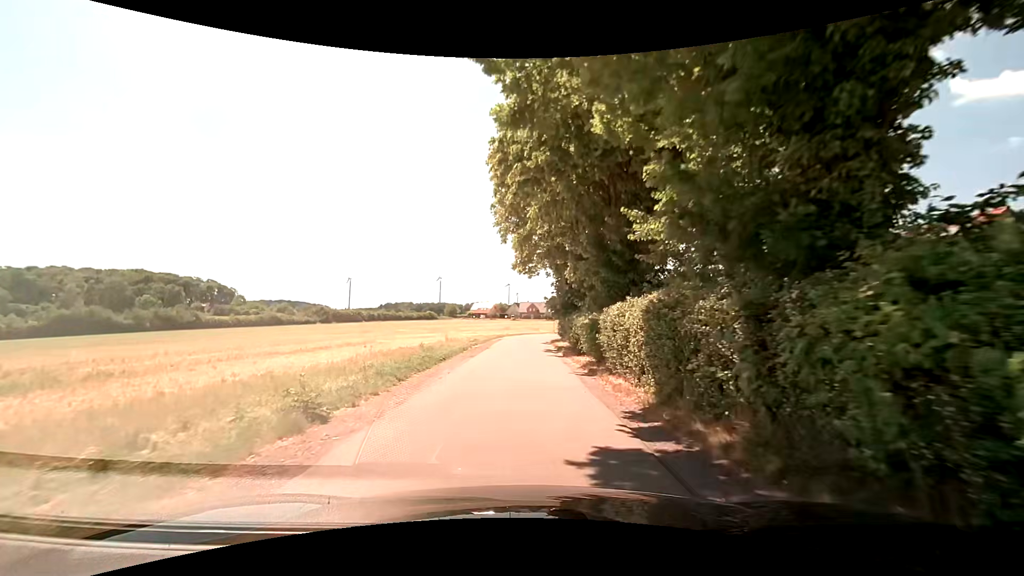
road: residential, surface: asphalt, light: Day
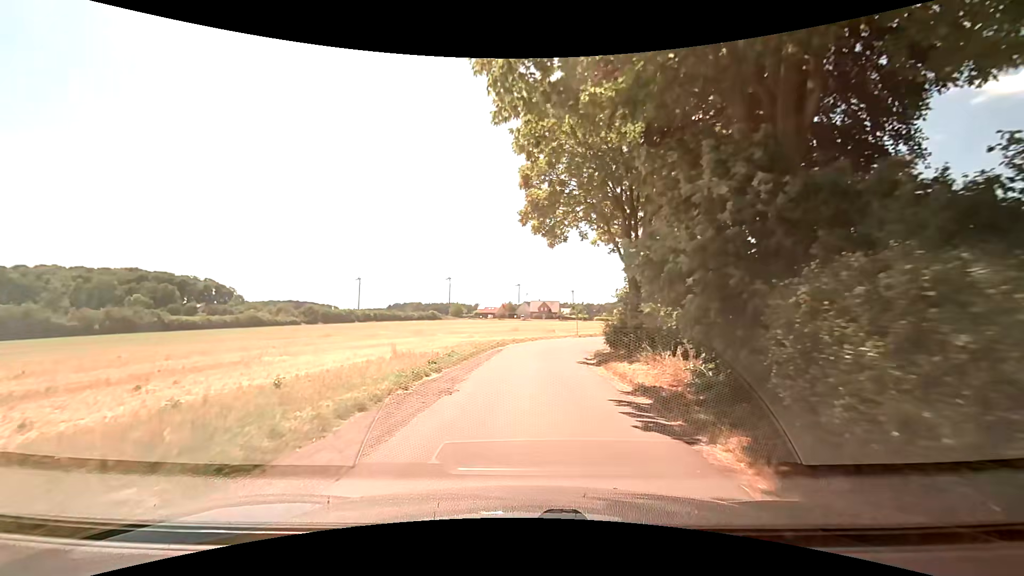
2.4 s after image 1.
(-0.1, +18.2) m; 0°
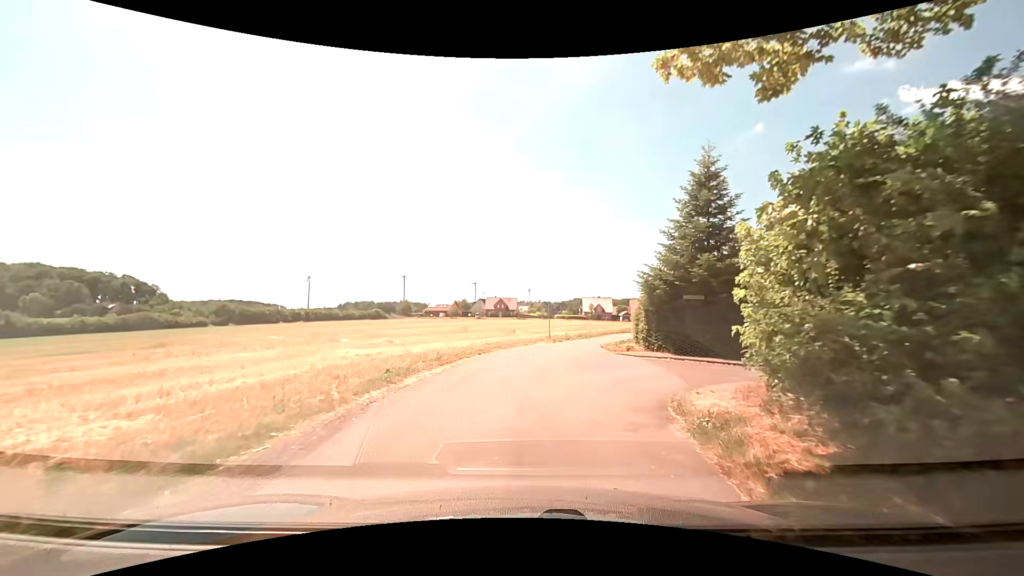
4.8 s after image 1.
(+0.3, +17.5) m; +3°
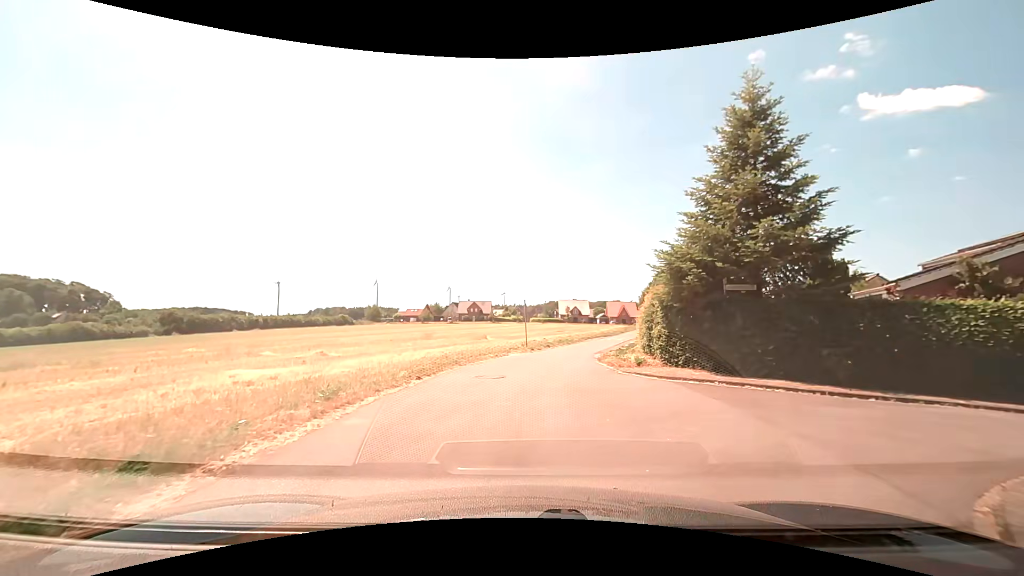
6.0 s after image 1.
(+0.3, +6.9) m; +5°
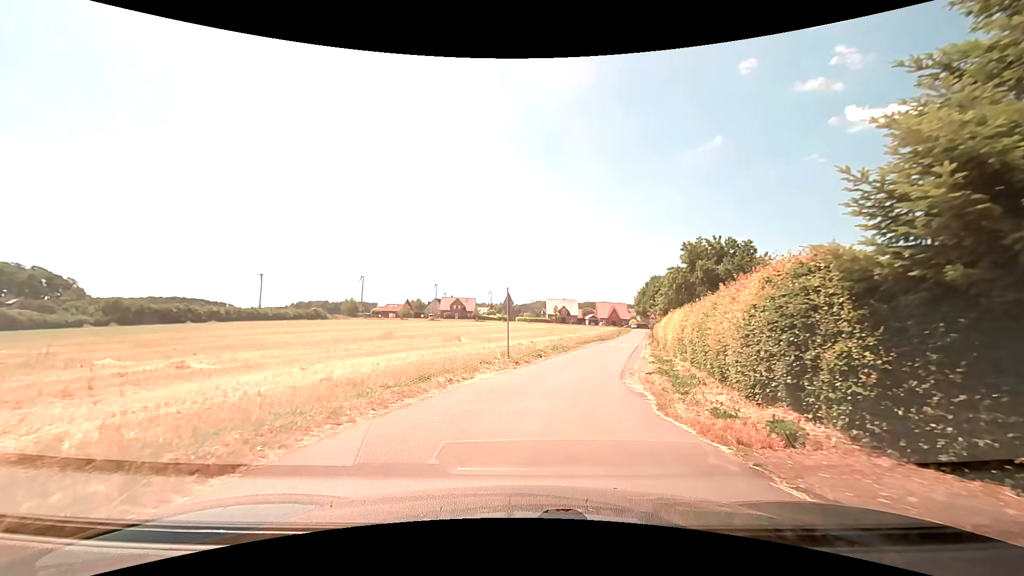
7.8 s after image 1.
(0.0, +10.0) m; 0°
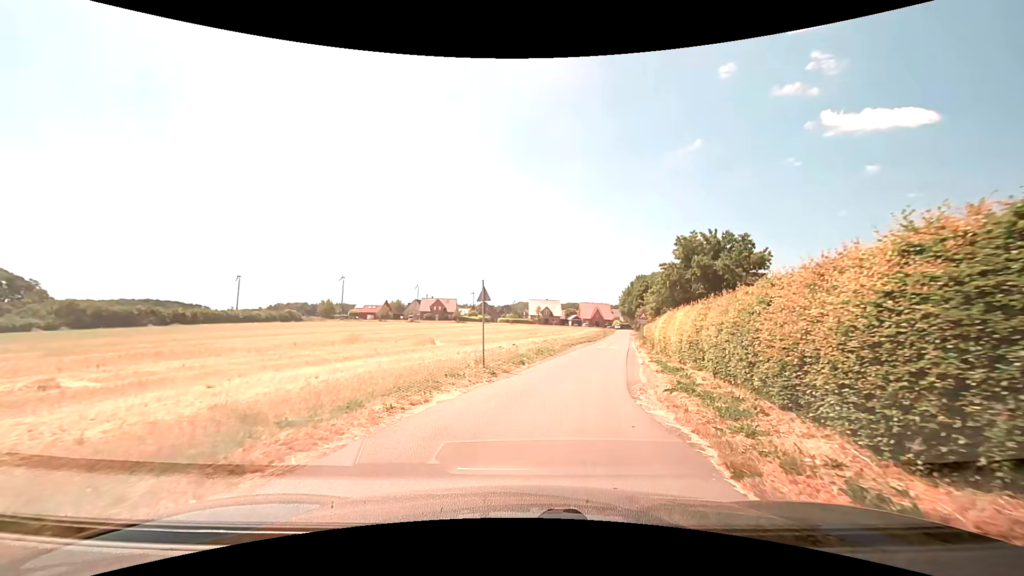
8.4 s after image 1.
(+0.1, +3.8) m; +2°
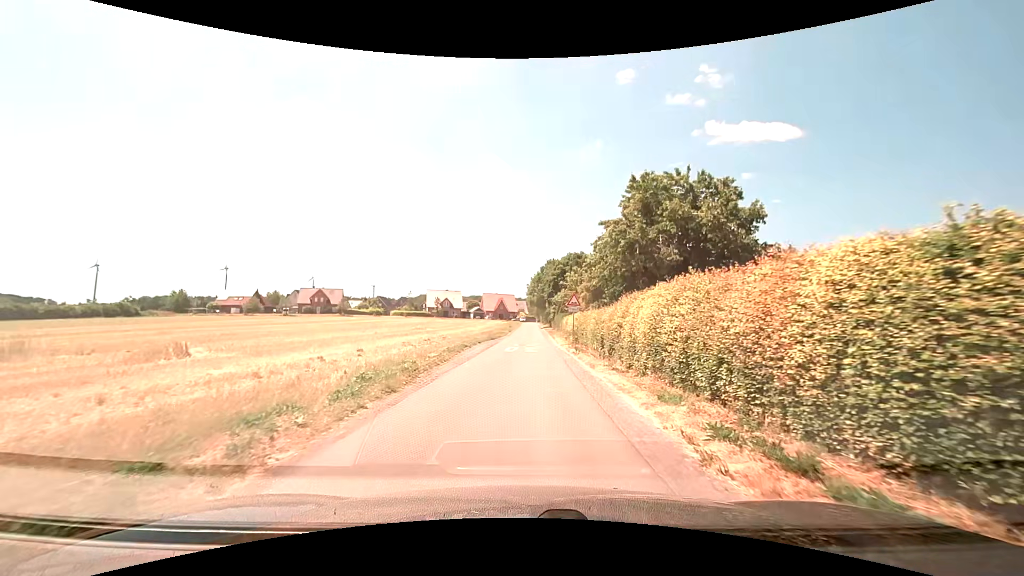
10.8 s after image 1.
(+1.8, +16.5) m; +11°
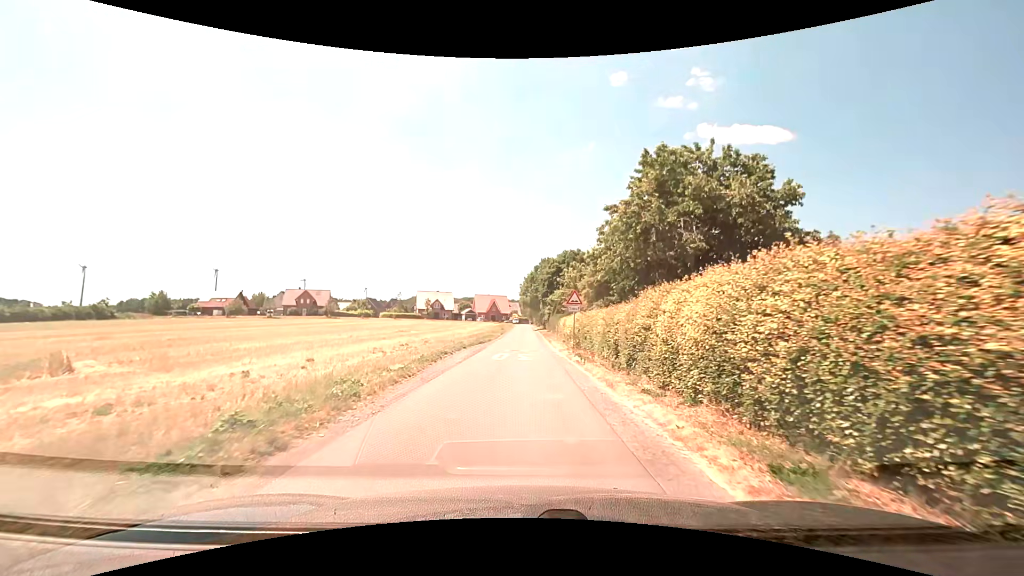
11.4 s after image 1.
(0.0, +4.3) m; +1°
(0, +10) (0, +20) (0, +30) (0, +40) (0, +50) (0, +60) (+1, +70) (+1, +80) (+1, +90) (+1, +100) m
